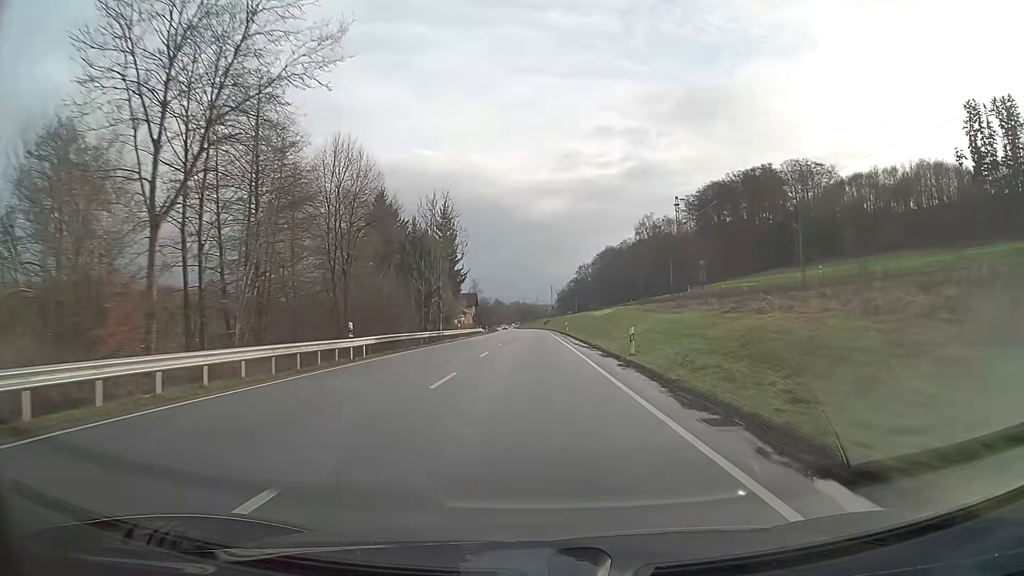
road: primary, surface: asphalt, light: Day
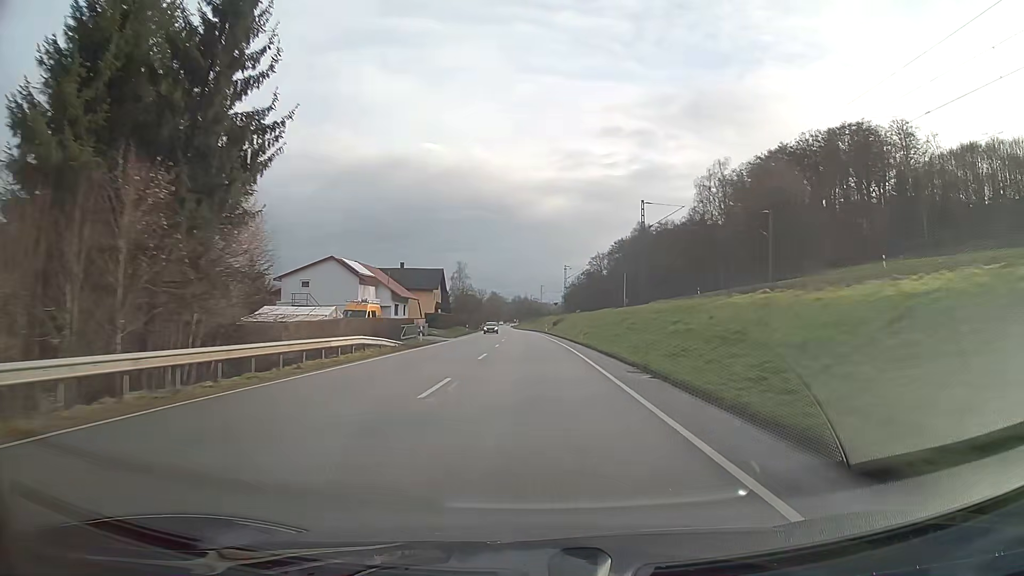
(-0.1, +63.2) m; 0°
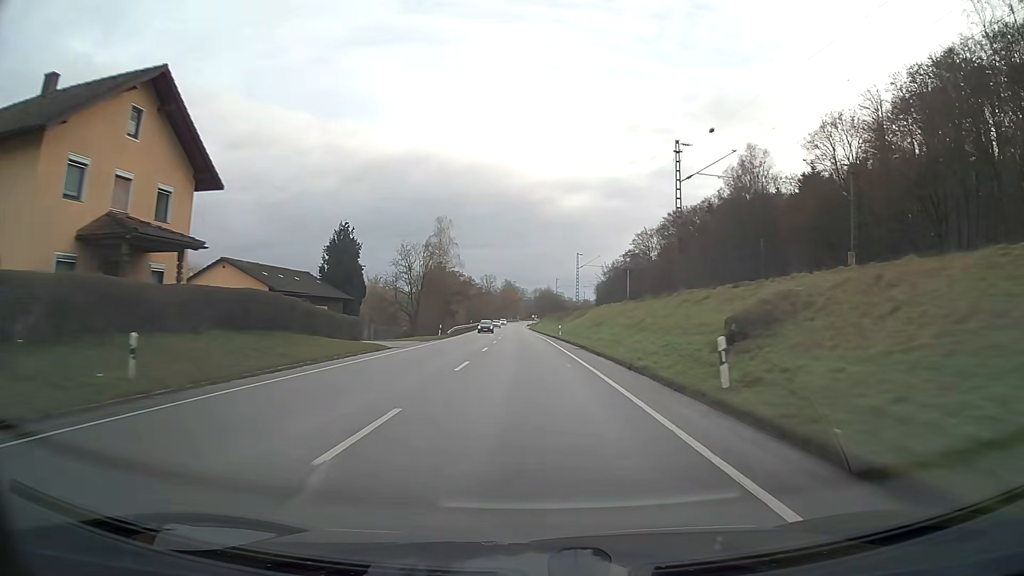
(-1.1, +79.3) m; -2°
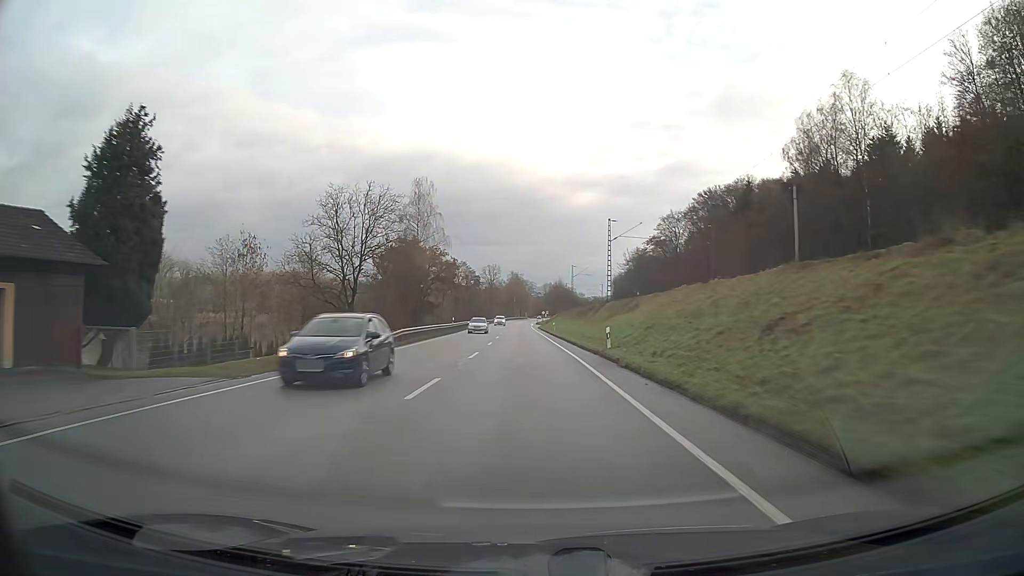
(-0.2, +31.7) m; -1°
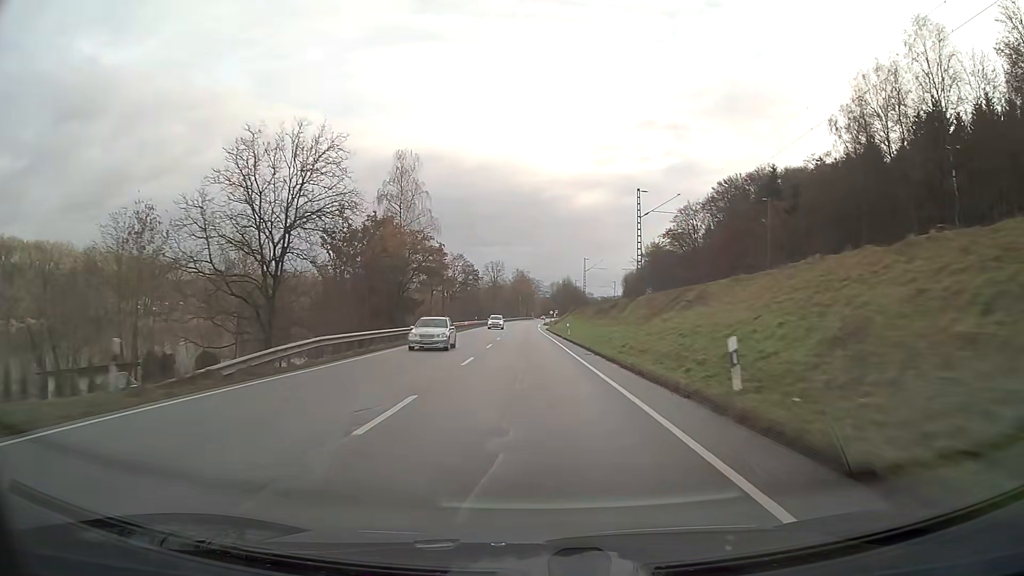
(-0.1, +15.8) m; 0°
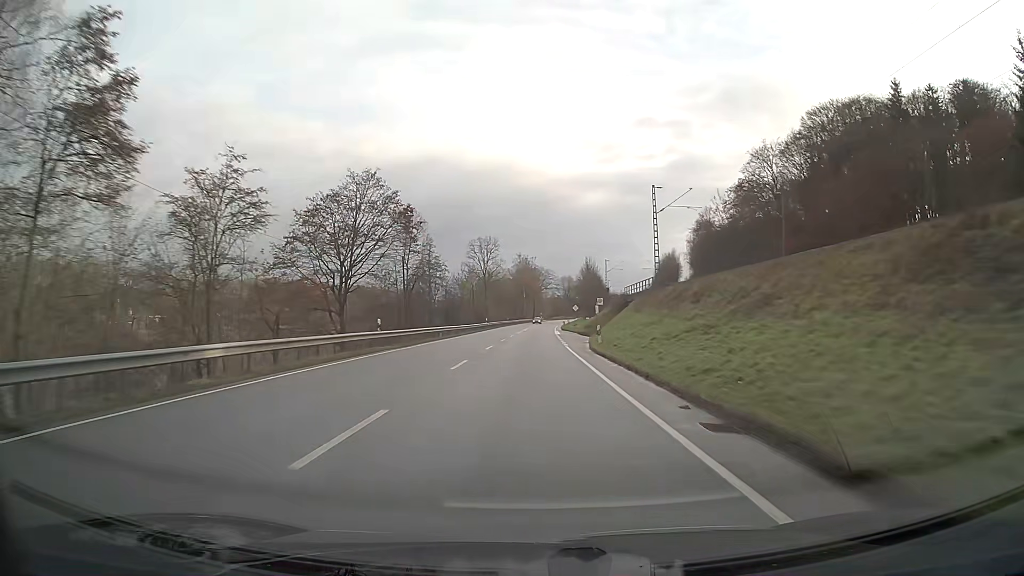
(-0.4, +63.3) m; 0°
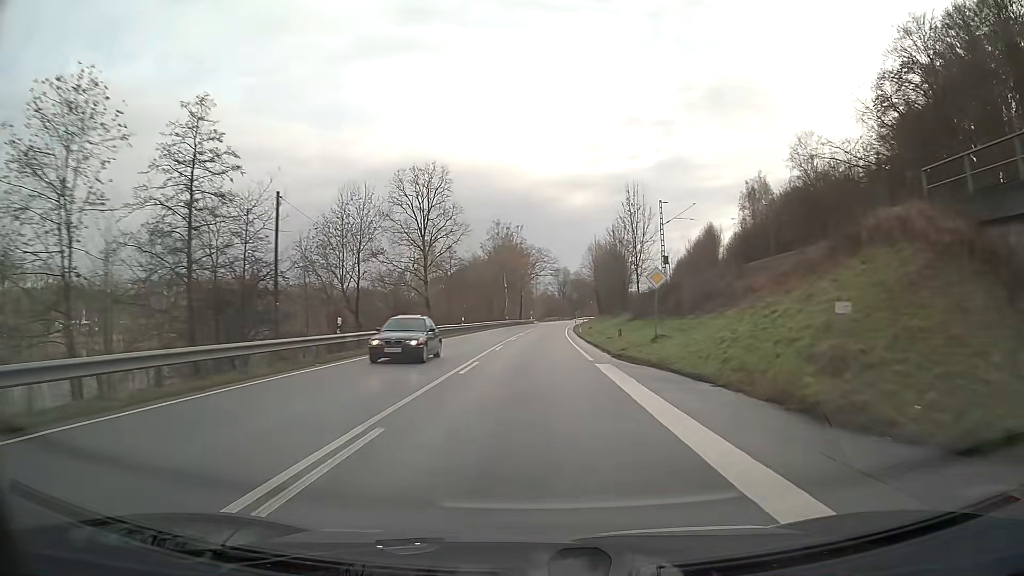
(+0.5, +63.1) m; +1°
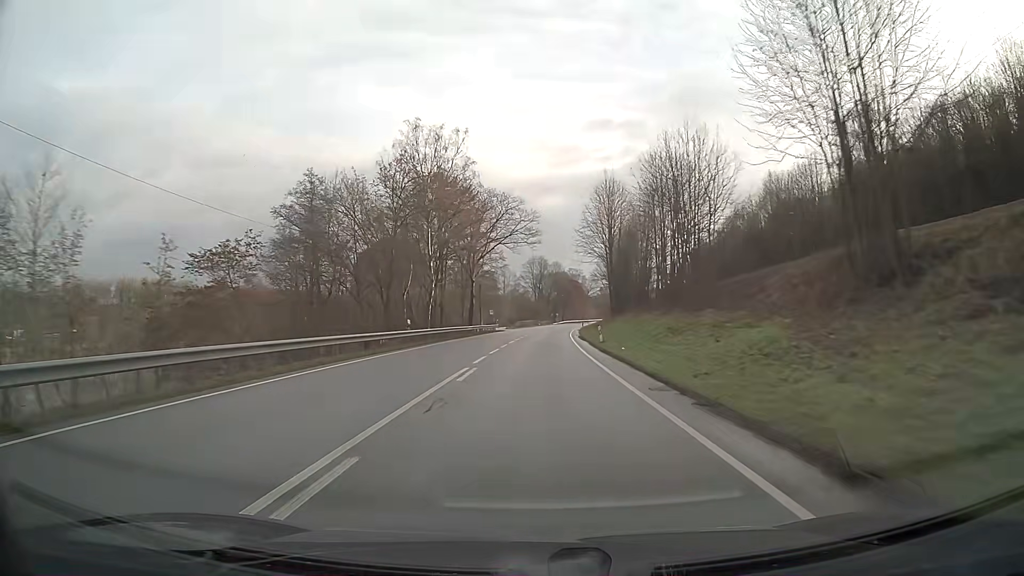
(+1.2, +63.1) m; +3°
(0, +10) (0, +20) (0, +30) (+1, +40) (+1, +50) (+2, +60) (+2, +70) (+3, +80) (+3, +90) (+4, +100) m
